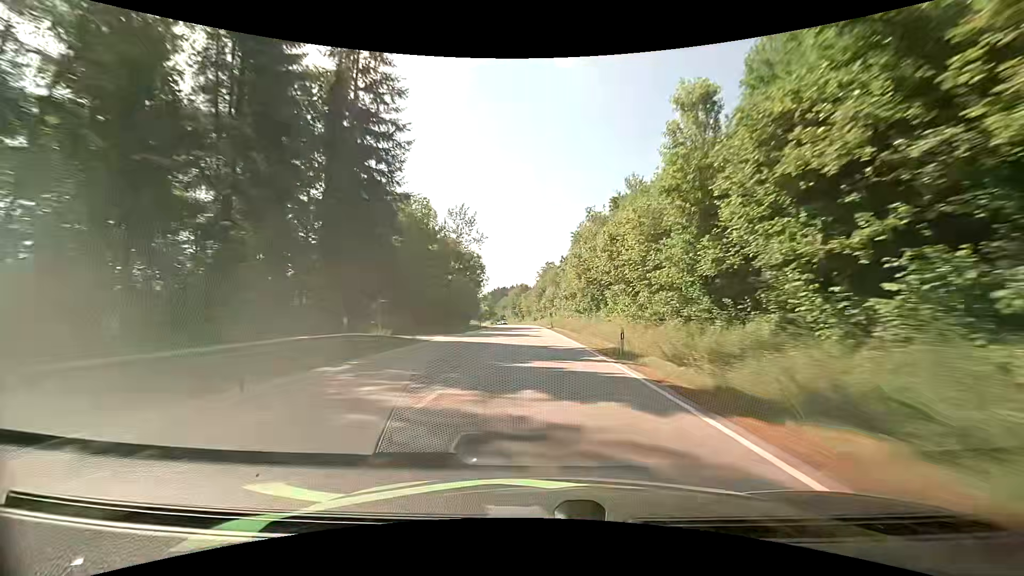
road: primary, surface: asphalt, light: Day
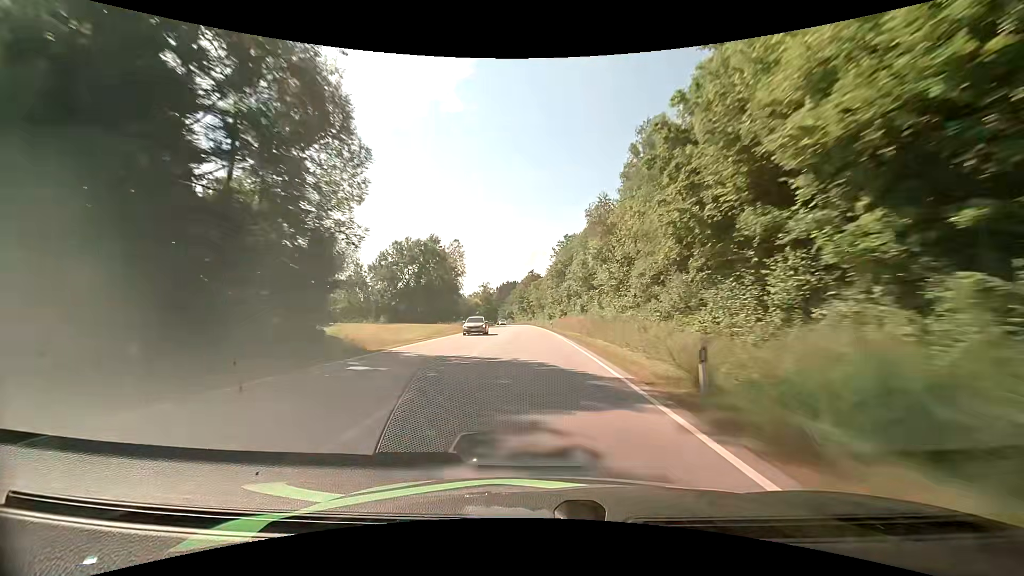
(-0.7, +61.5) m; -2°
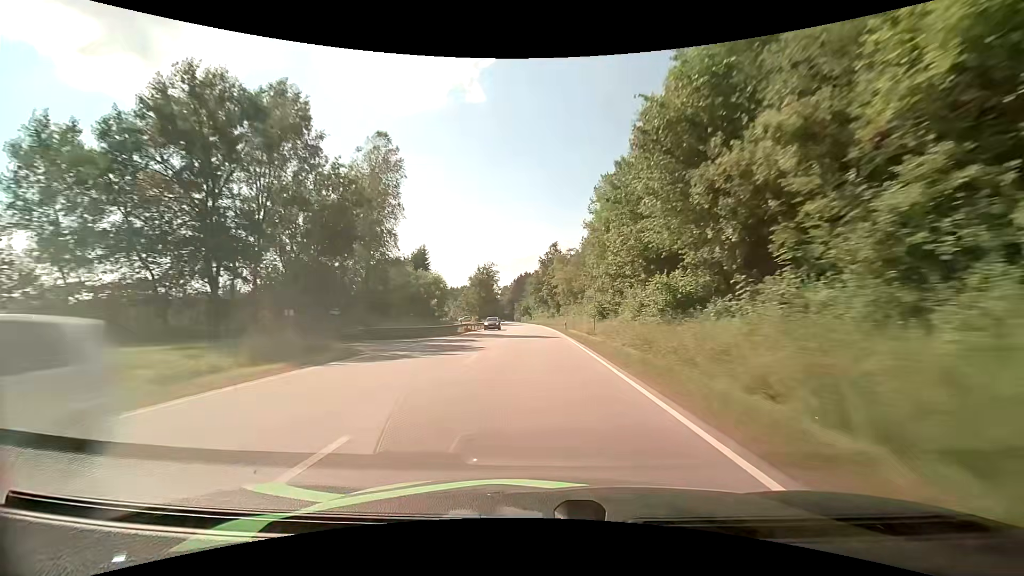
(-1.1, +63.4) m; -2°
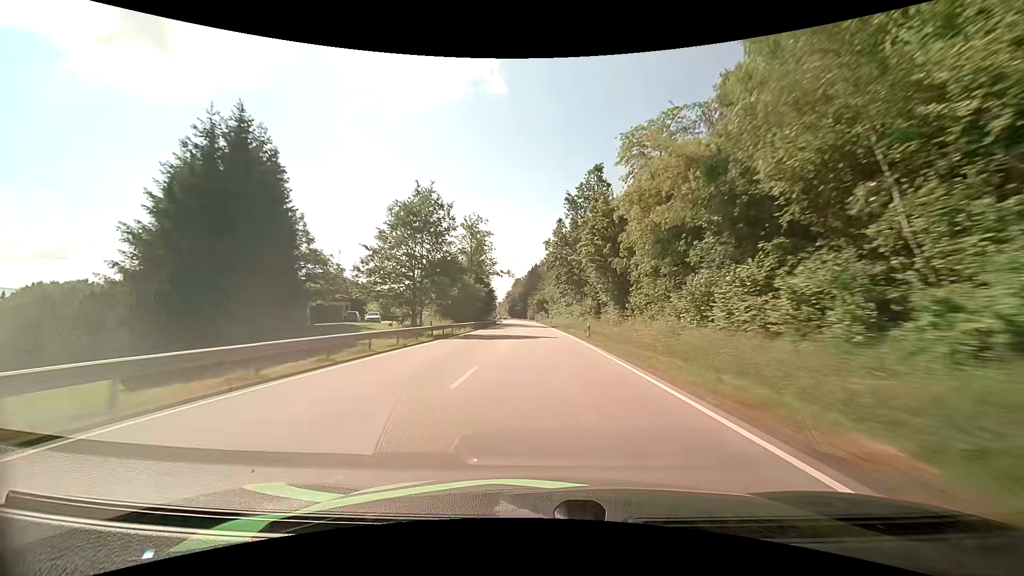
(-1.2, +64.8) m; -2°
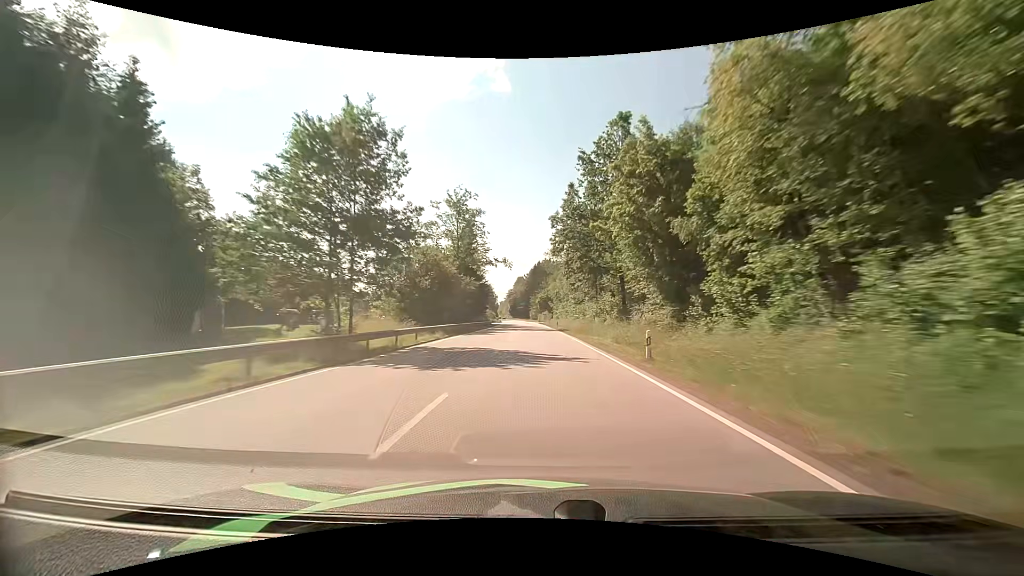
(-0.1, +16.4) m; -1°
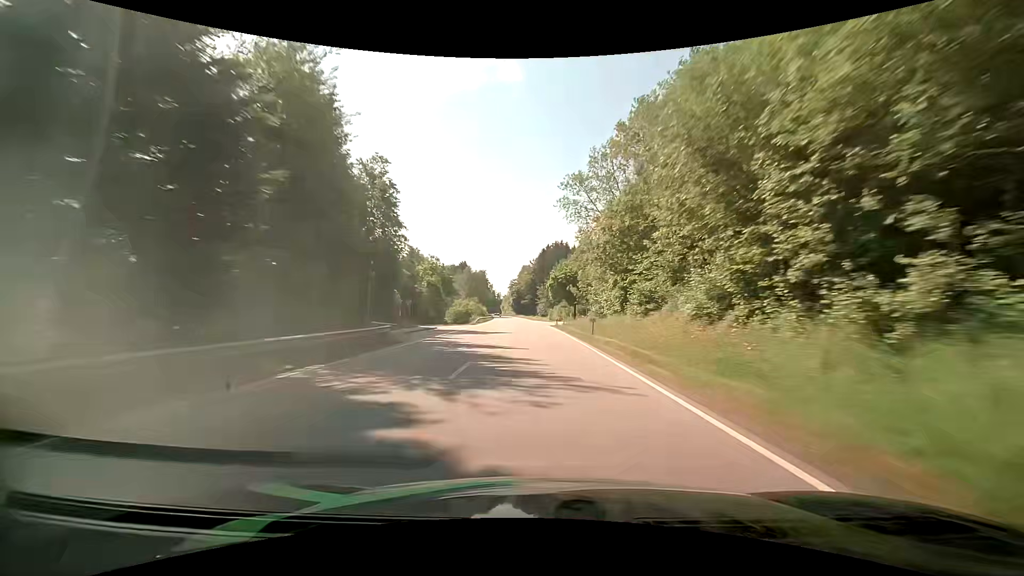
(-0.4, +66.8) m; 0°
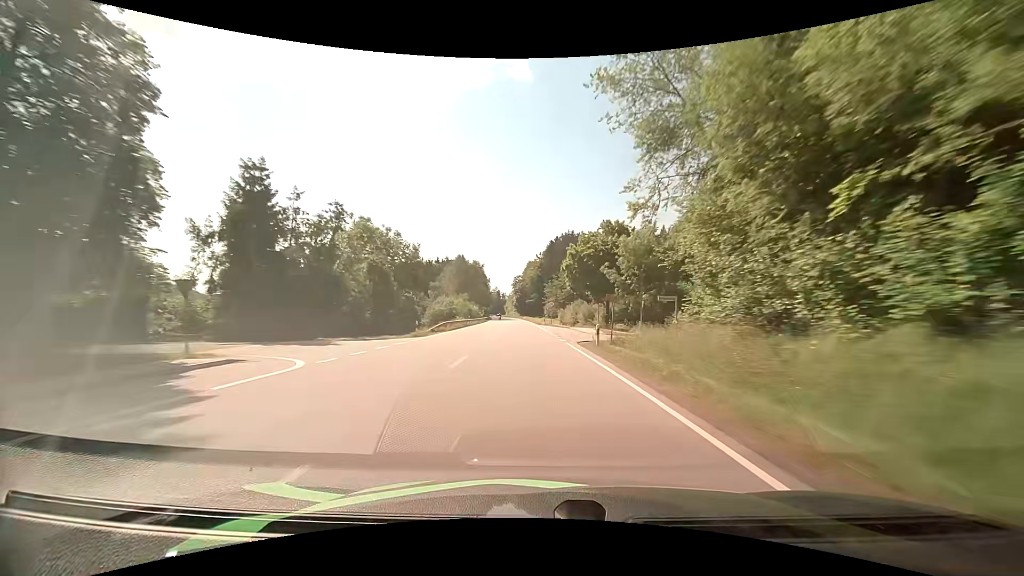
(-0.4, +33.6) m; -1°
